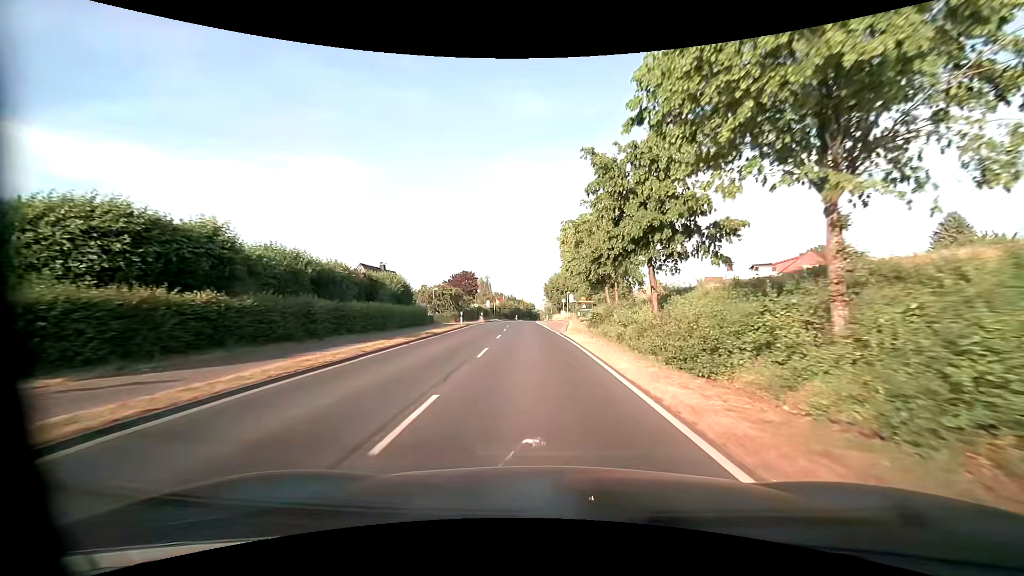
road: primary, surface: asphalt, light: Day
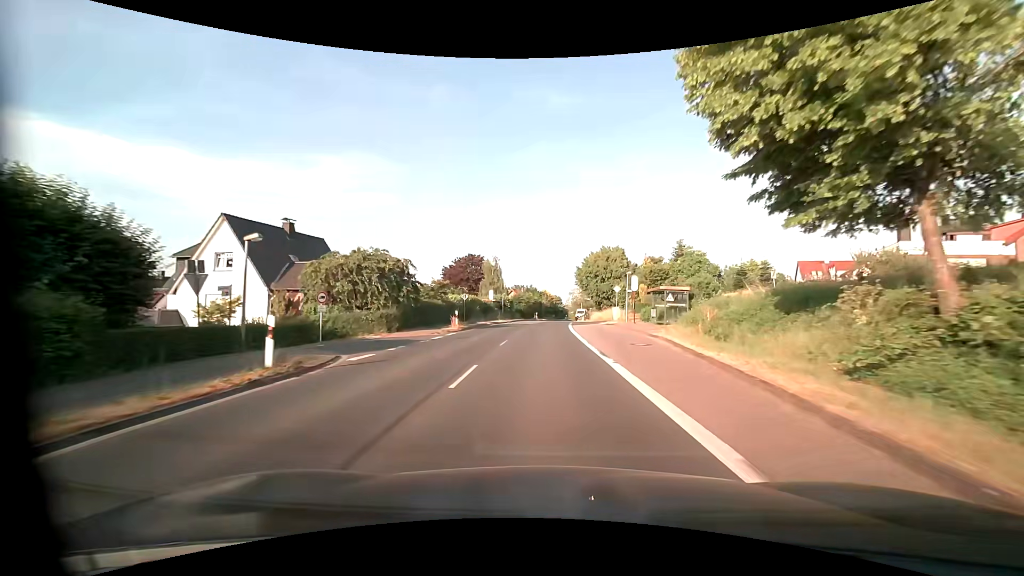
(-1.1, +32.8) m; -3°
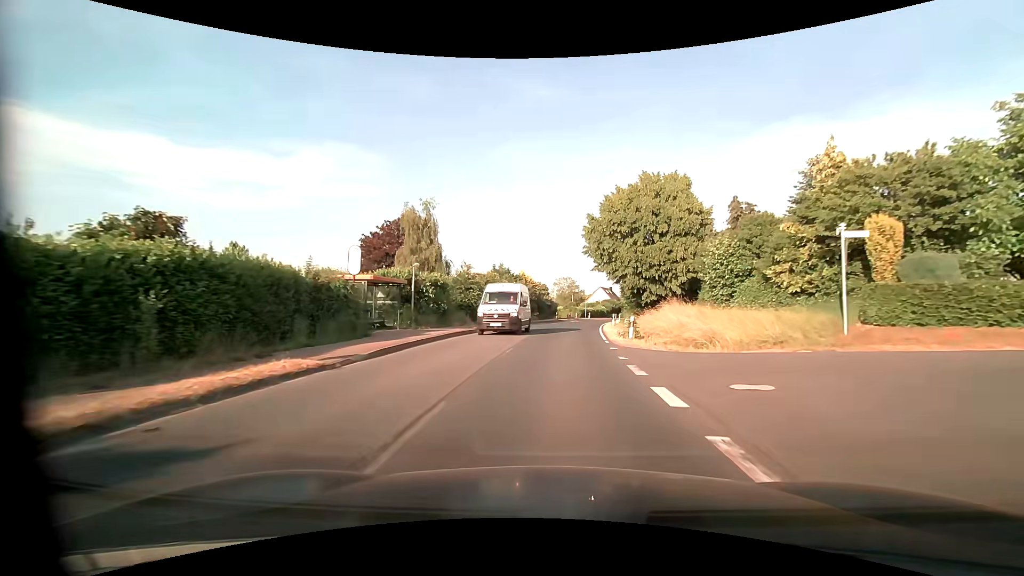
(+0.3, +40.3) m; +2°
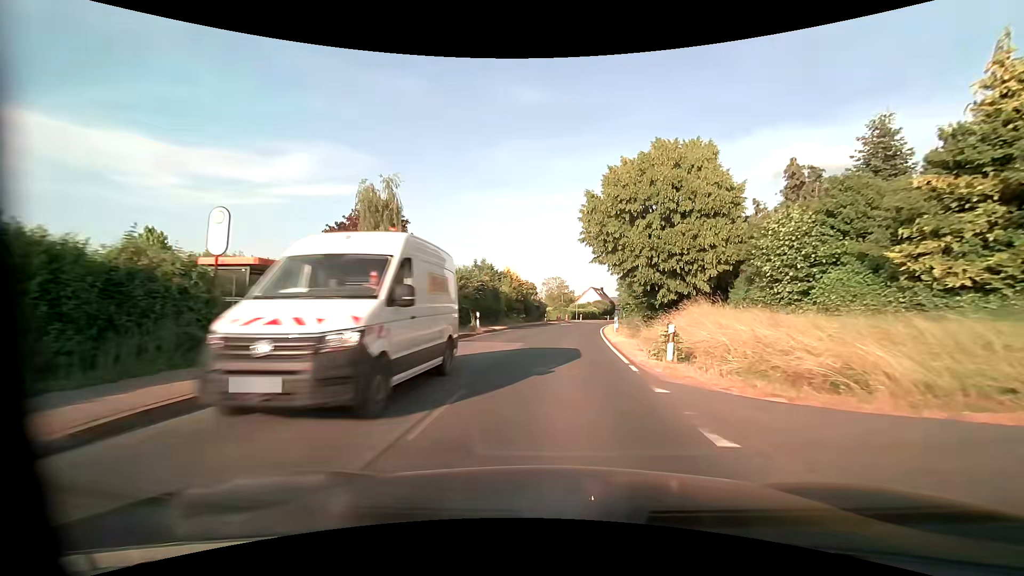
(+0.1, +7.8) m; +1°
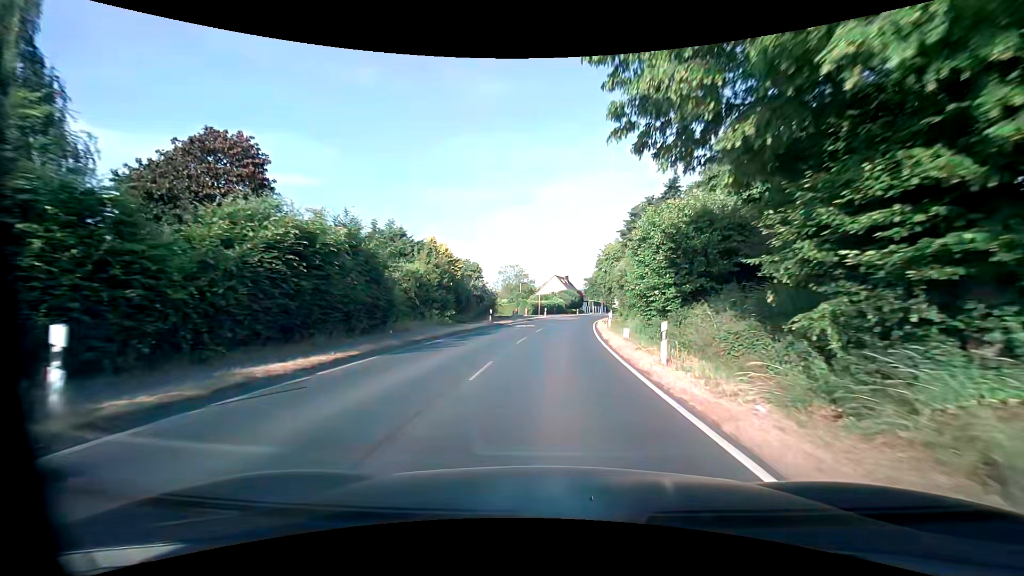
(+1.0, +23.1) m; +5°
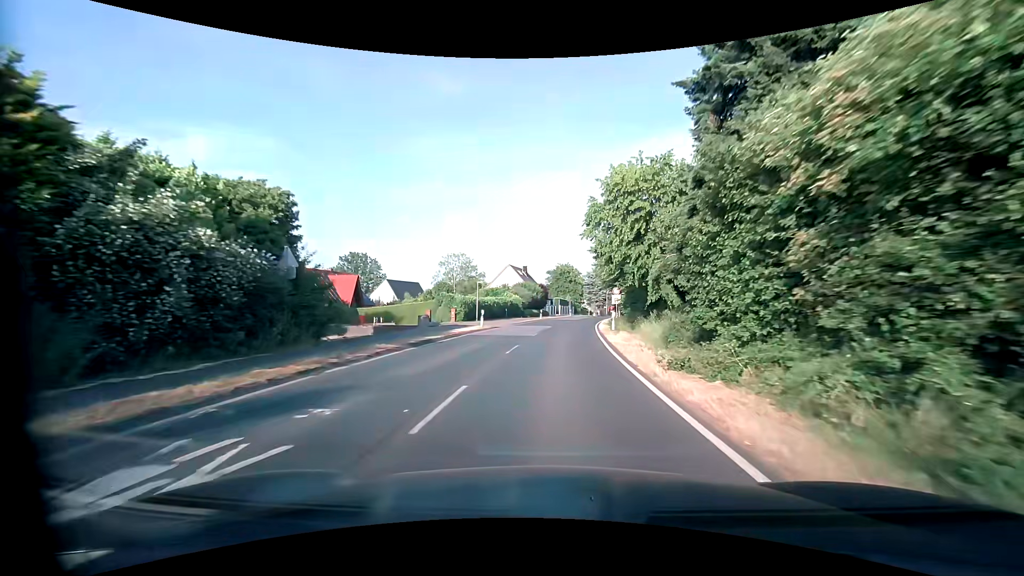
(+1.2, +30.8) m; +5°
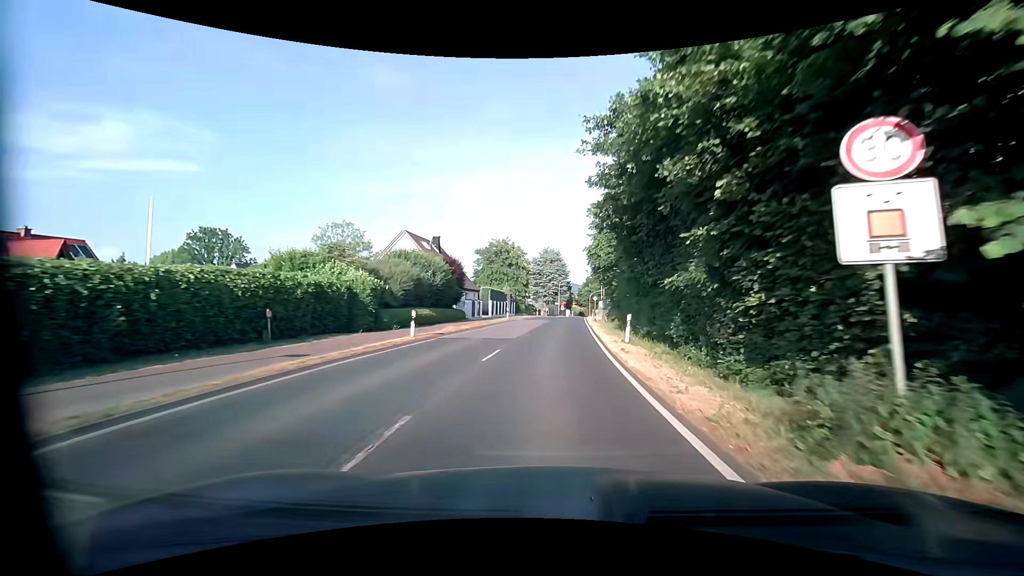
(+2.4, +38.3) m; +7°
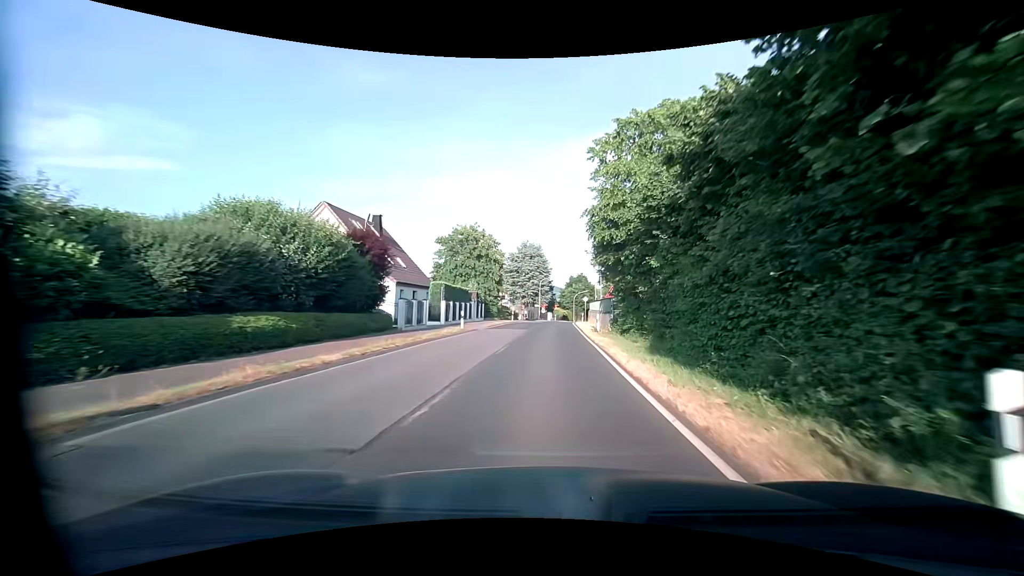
(+0.3, +15.3) m; +2°
(0, +10) (0, +20) (+1, +30) (+1, +40) (+1, +50) (+2, +60) (+3, +70) (+5, +80) (+7, +90) (+9, +99) m
